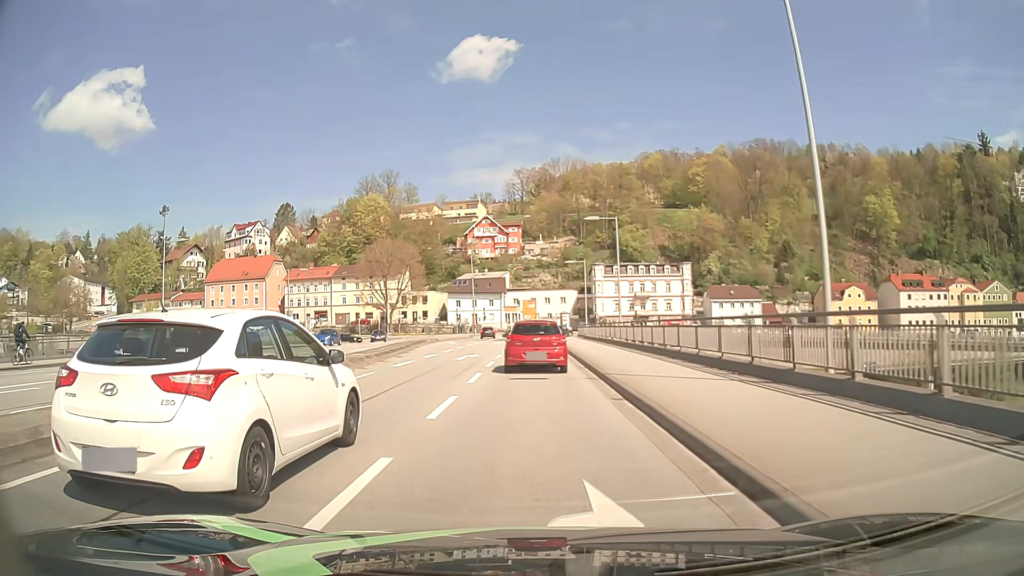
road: primary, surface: asphalt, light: Day
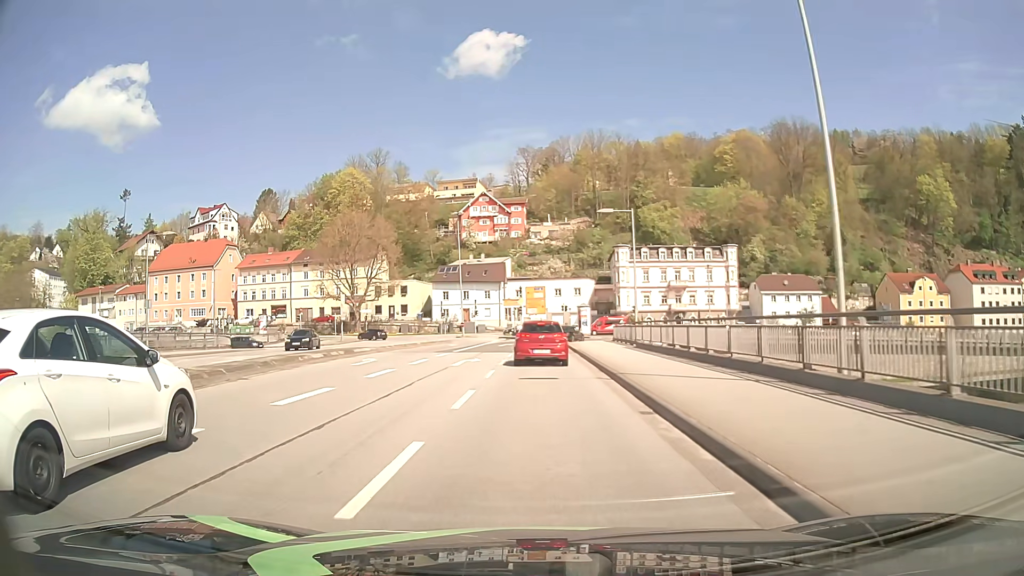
(-0.1, +29.1) m; 0°
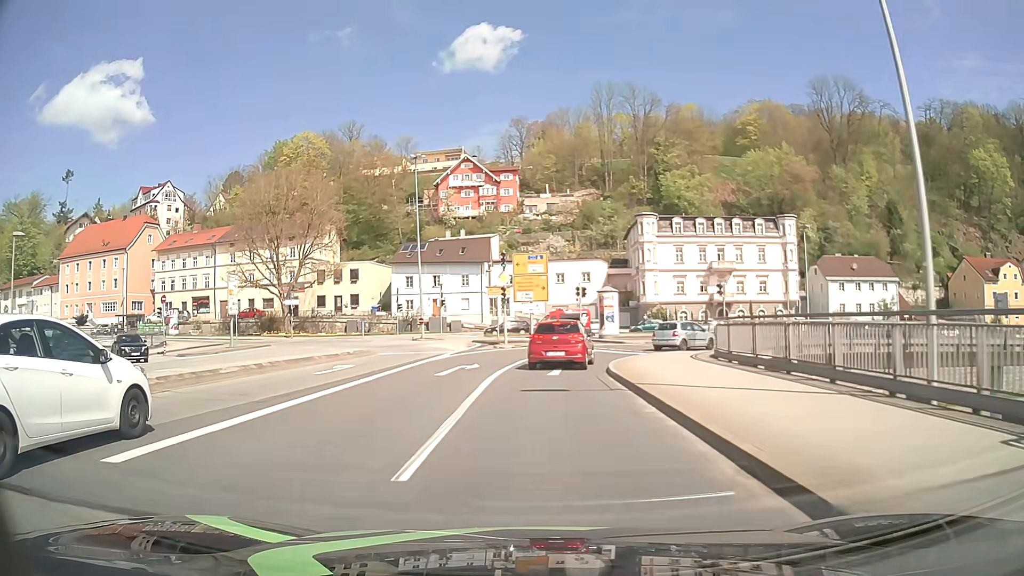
(0.0, +28.9) m; 0°
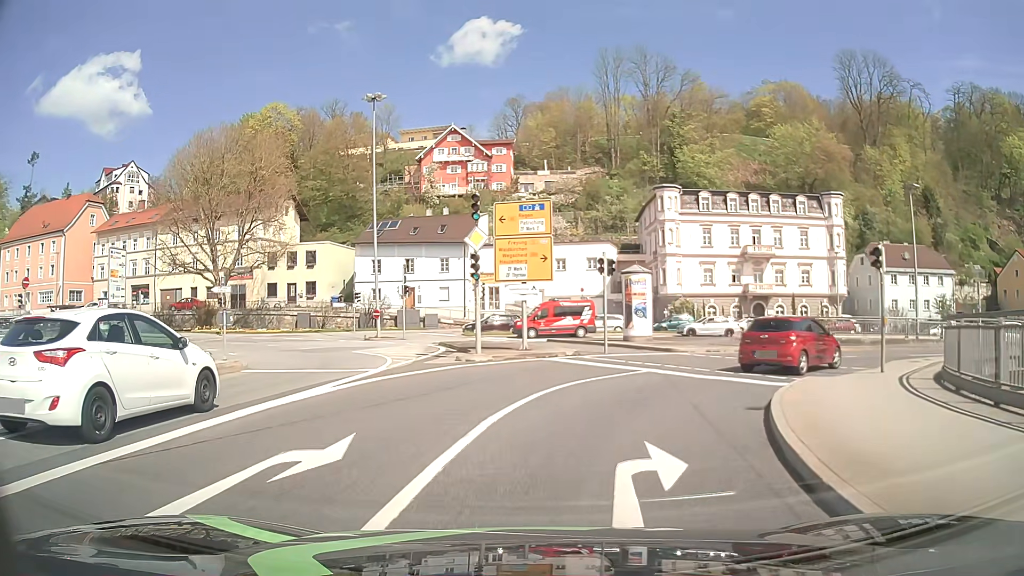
(0.0, +15.0) m; 0°
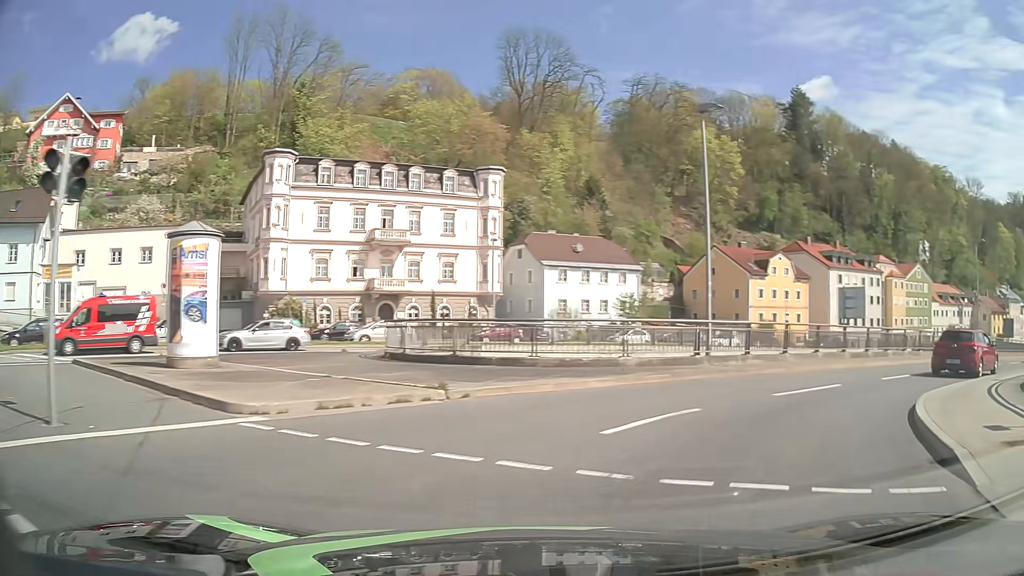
(+2.9, +15.3) m; +33°
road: primary_link
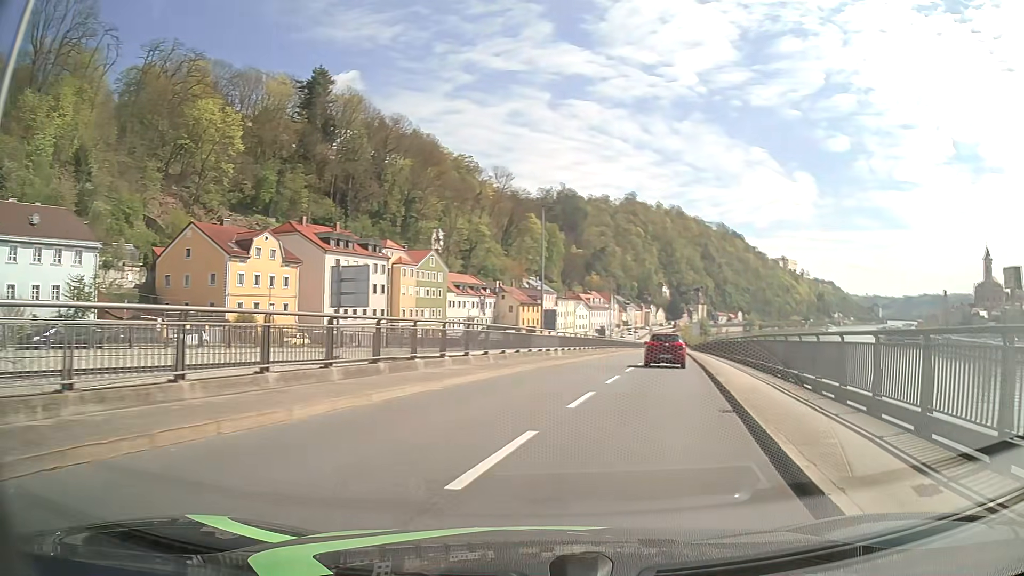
(+5.0, +12.5) m; +43°
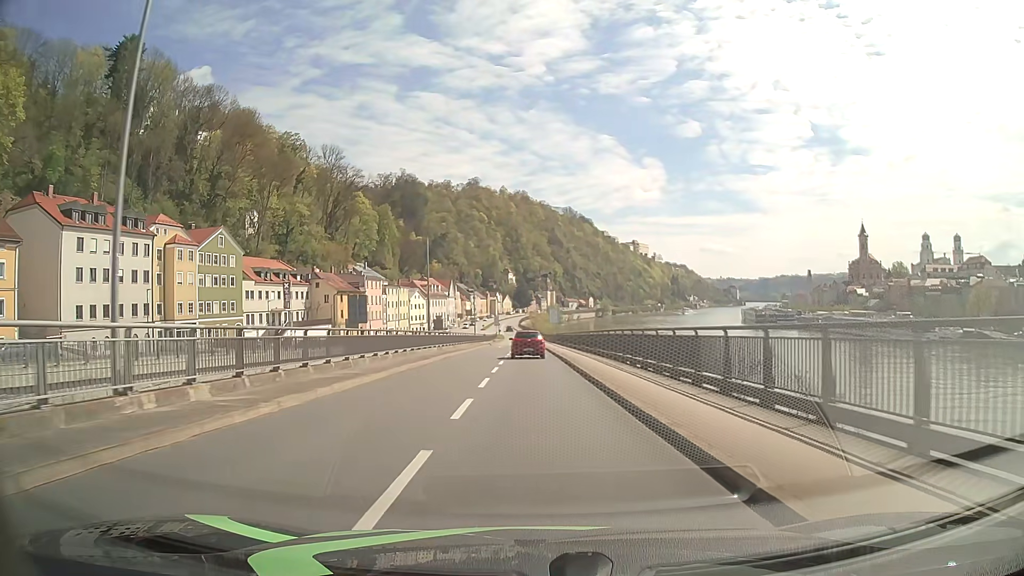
(+4.6, +25.1) m; +14°
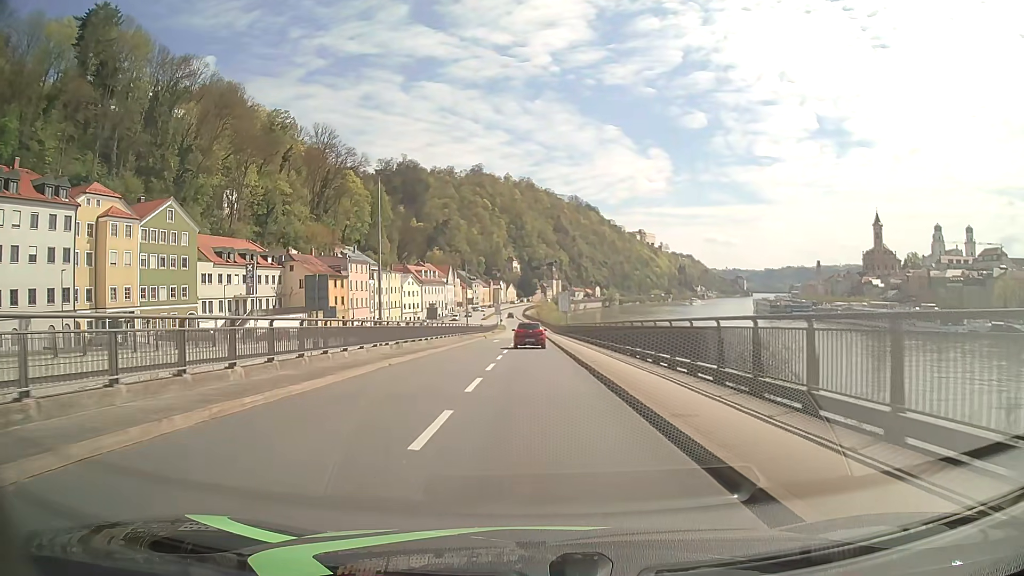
(-0.1, +15.6) m; 0°
